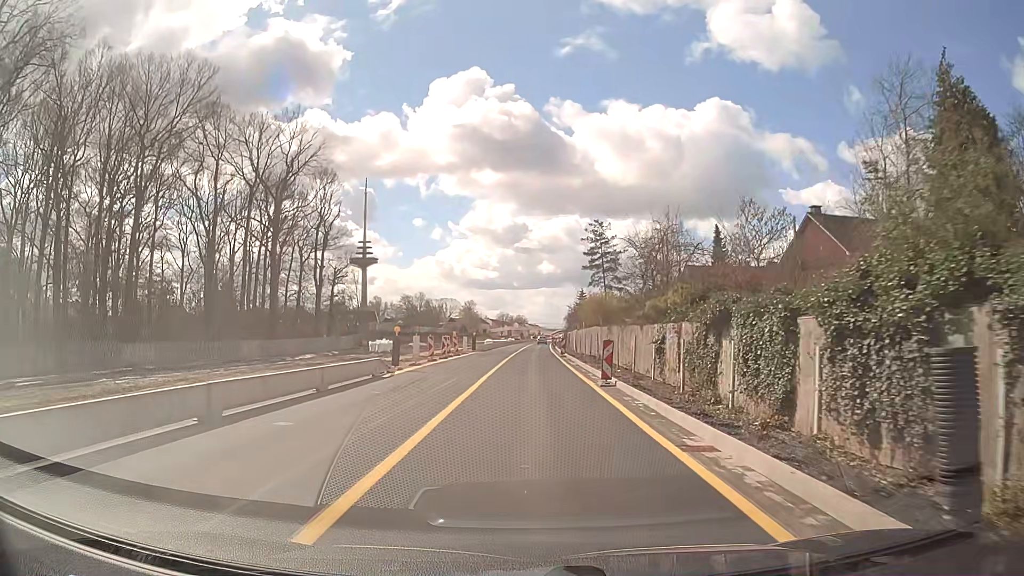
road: trunk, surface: asphalt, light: Day
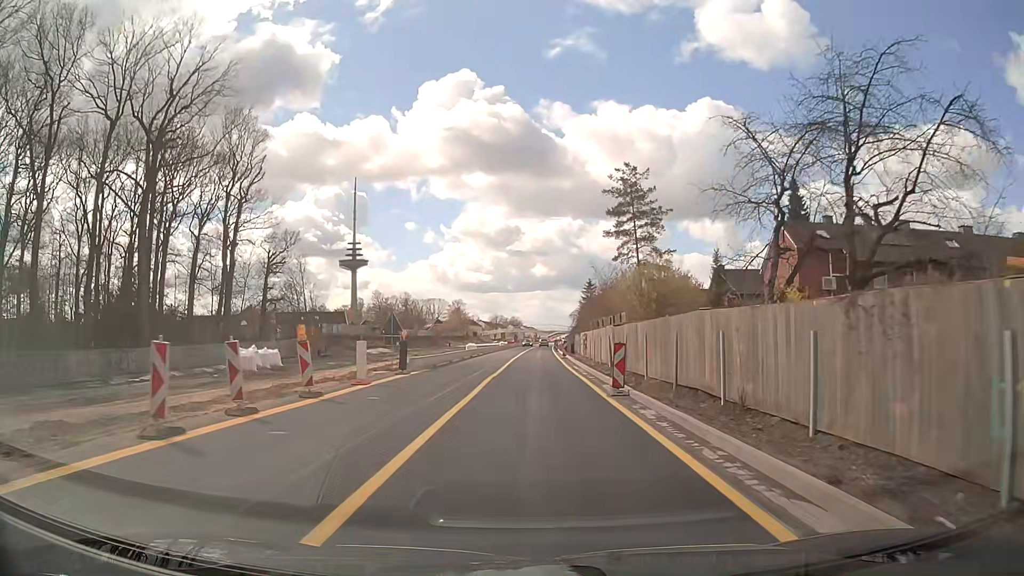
(+0.1, +30.5) m; 0°
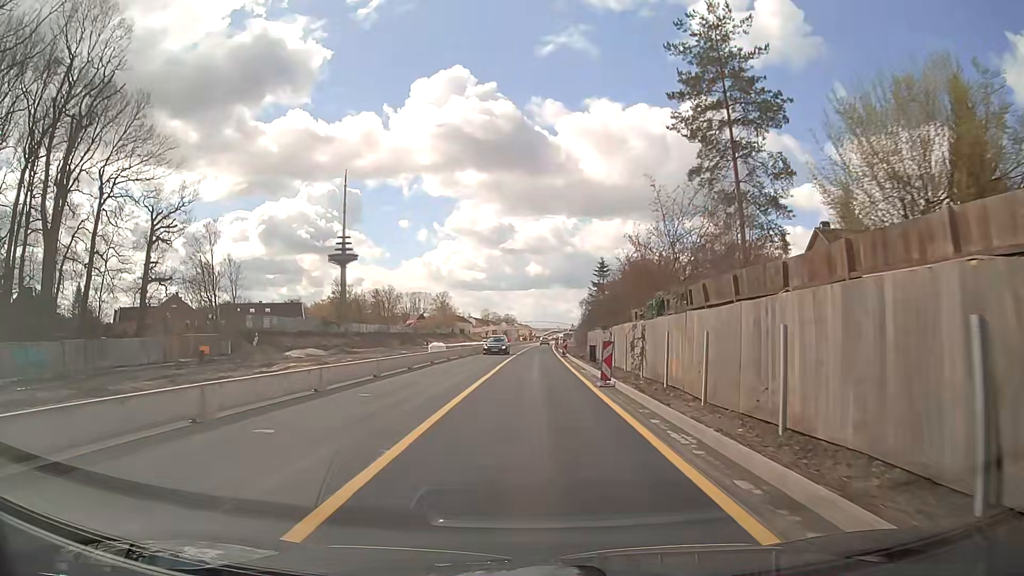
(+0.3, +30.5) m; 0°
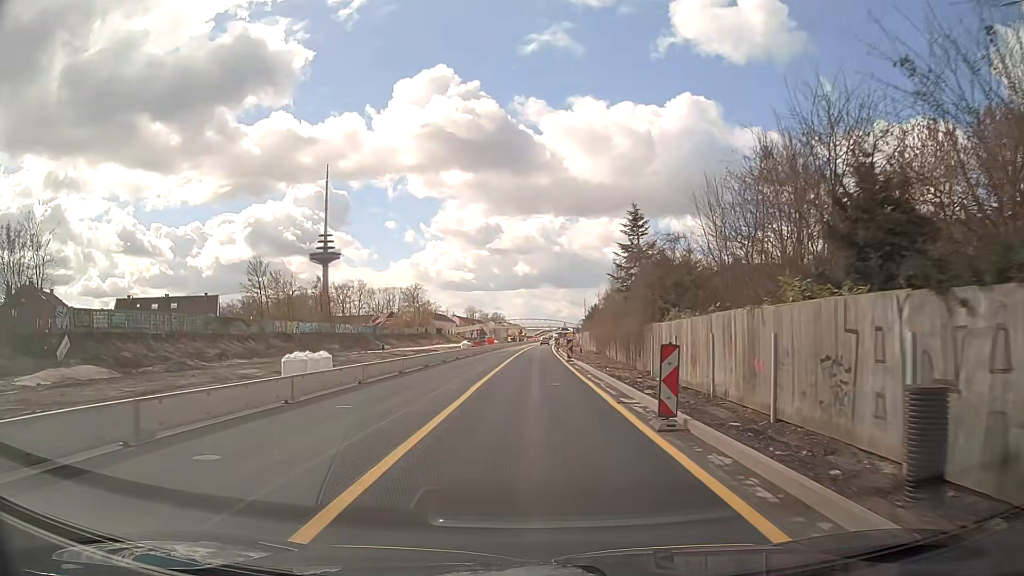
(+0.3, +38.1) m; +1°
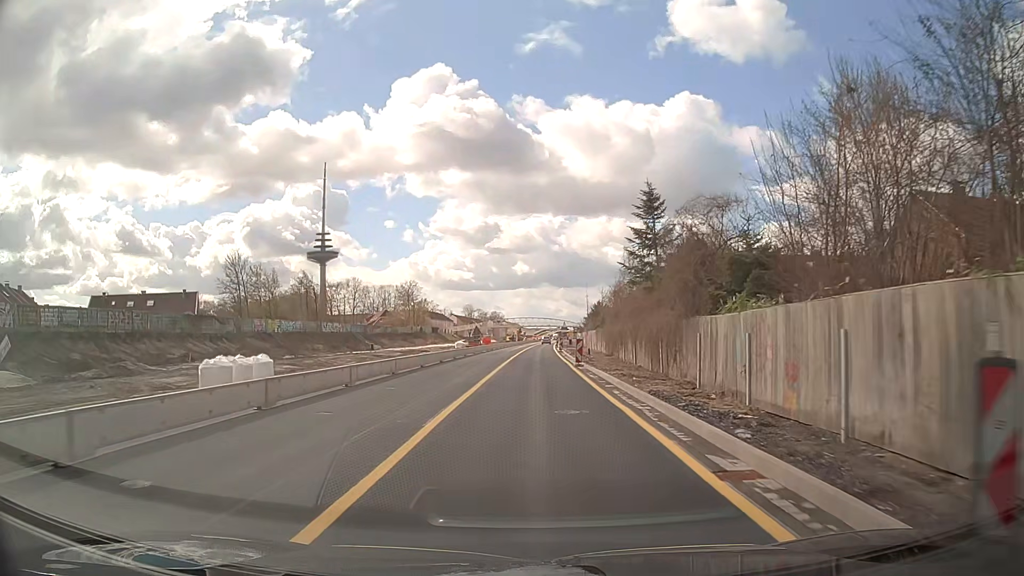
(0.0, +7.6) m; +1°
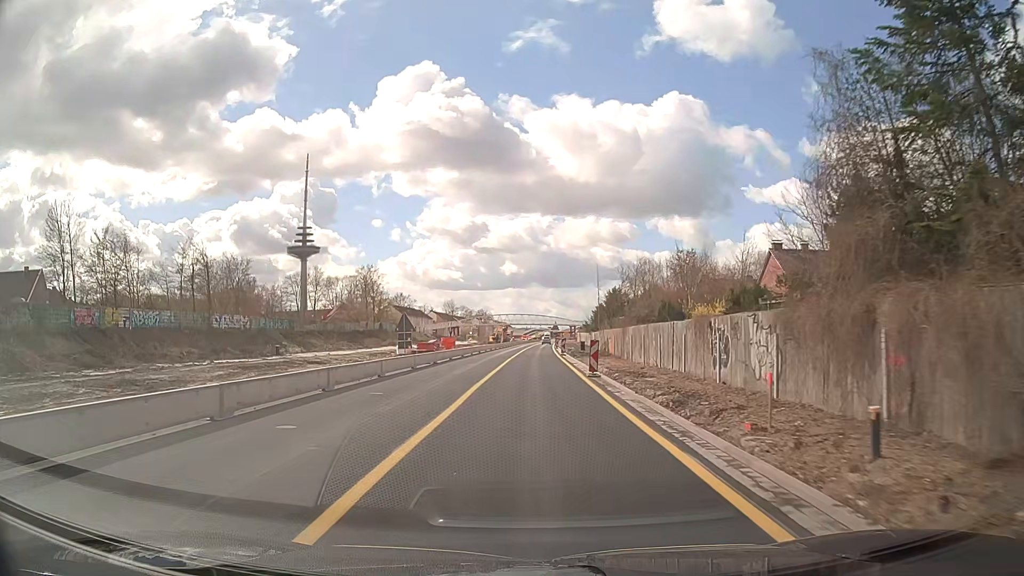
(+0.1, +38.1) m; 0°
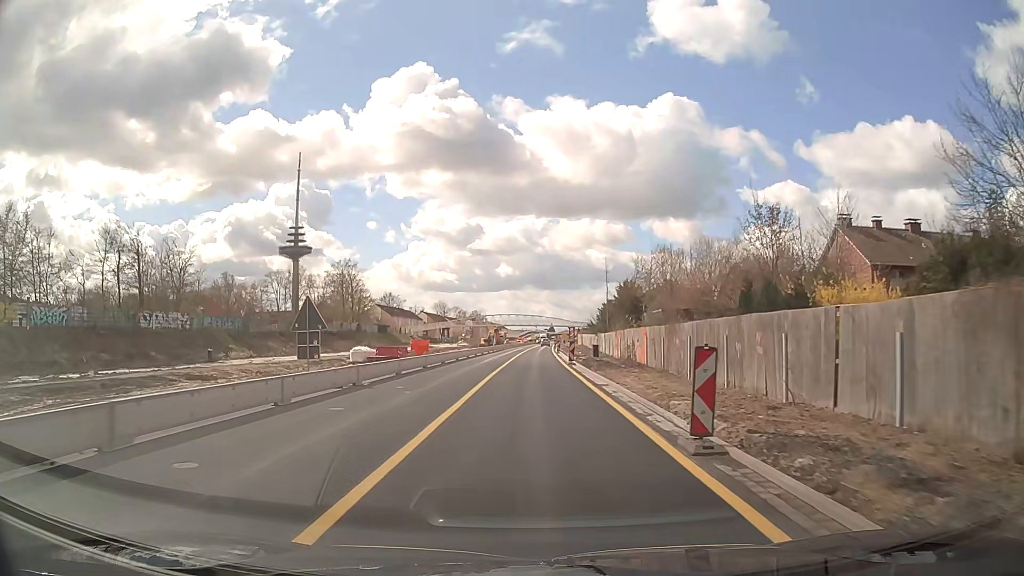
(+0.1, +15.2) m; 0°
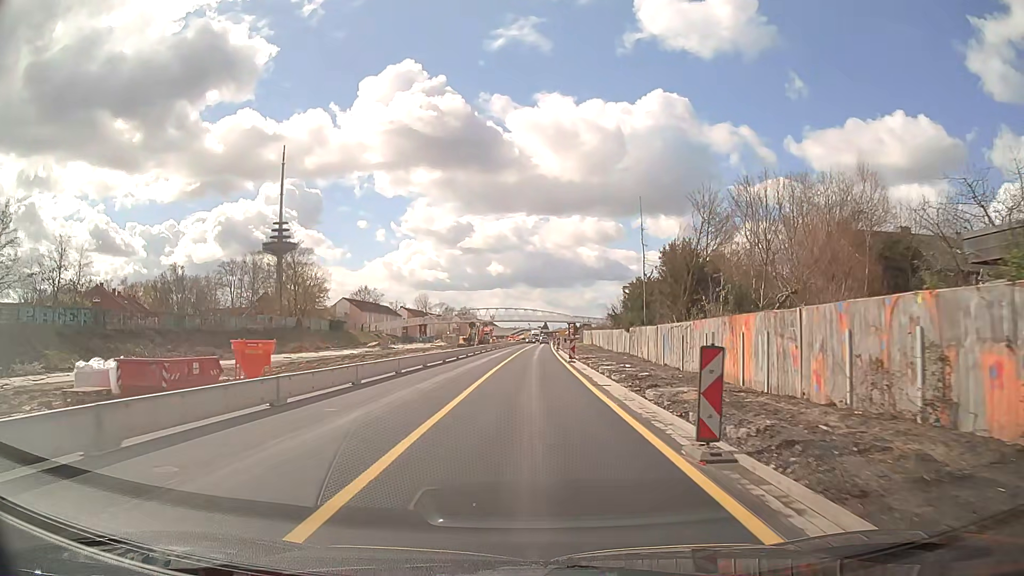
(+0.4, +30.4) m; +1°
(0, +10) (0, +20) (0, +30) (0, +40) (0, +50) (+1, +60) (+1, +70) (+1, +80) (+1, +90) (+2, +100) m
